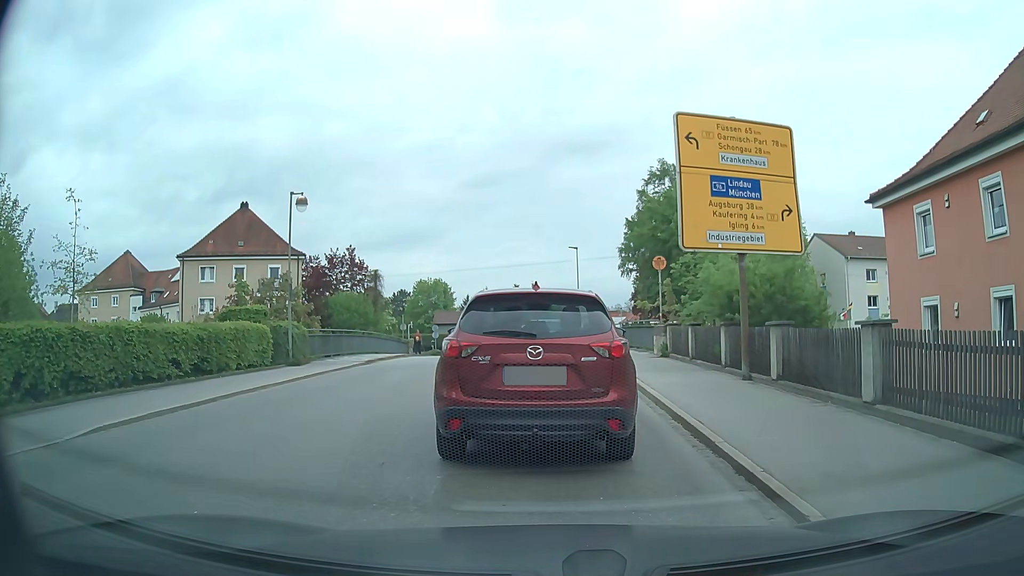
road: tertiary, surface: asphalt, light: Day
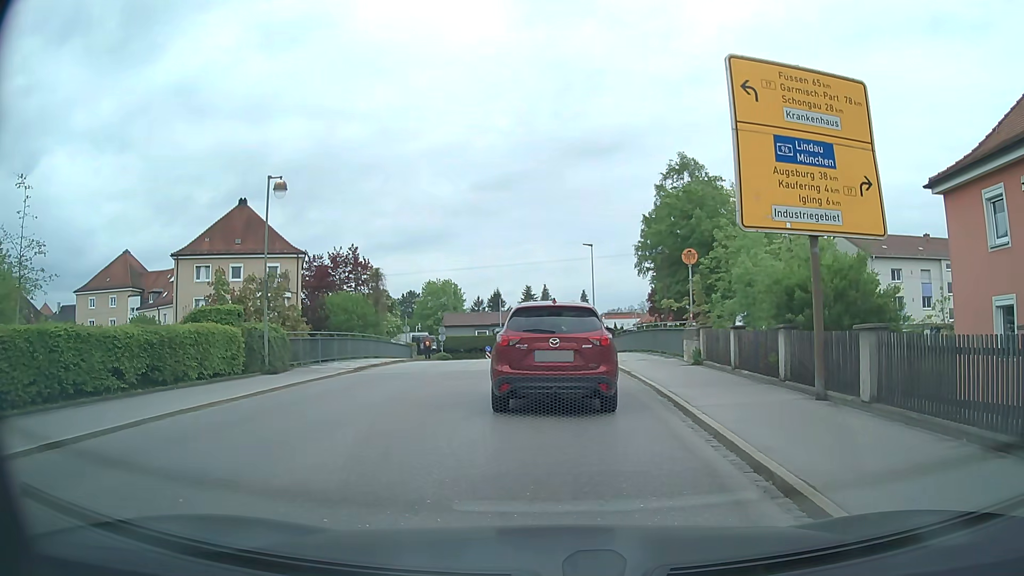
(0.0, +3.2) m; -2°
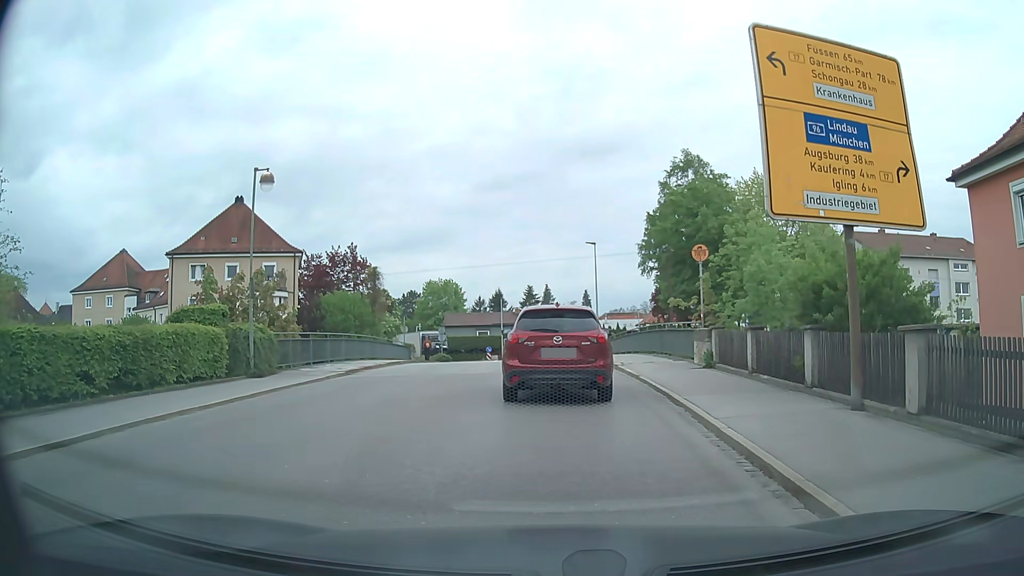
(0.0, +1.3) m; +1°
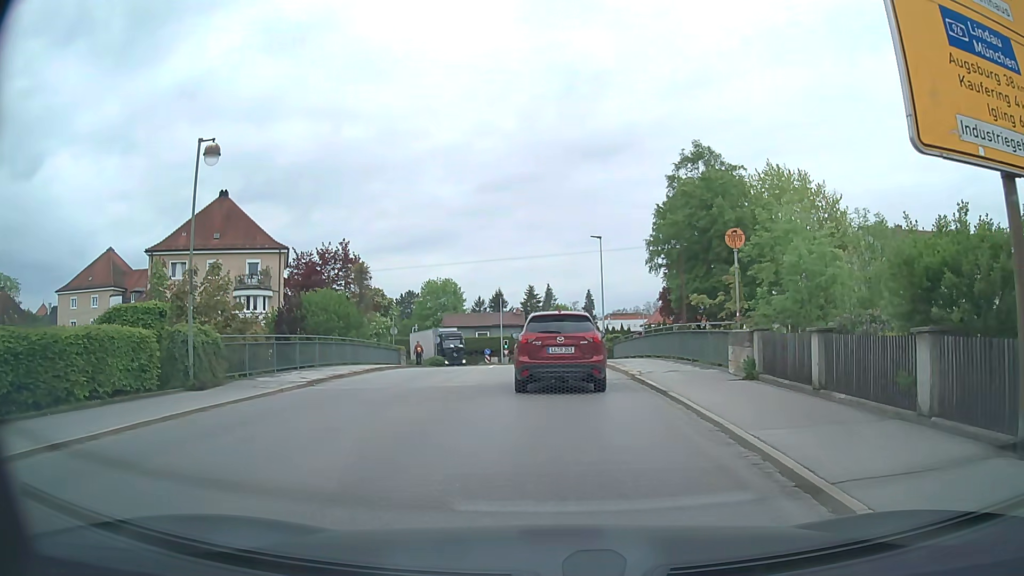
(0.0, +3.9) m; -1°
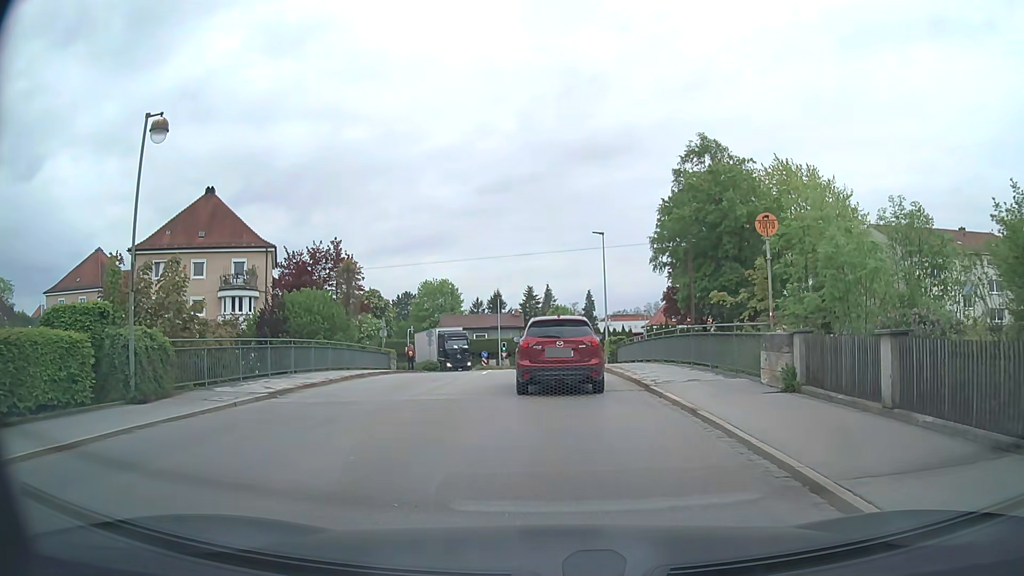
(0.0, +2.7) m; 0°
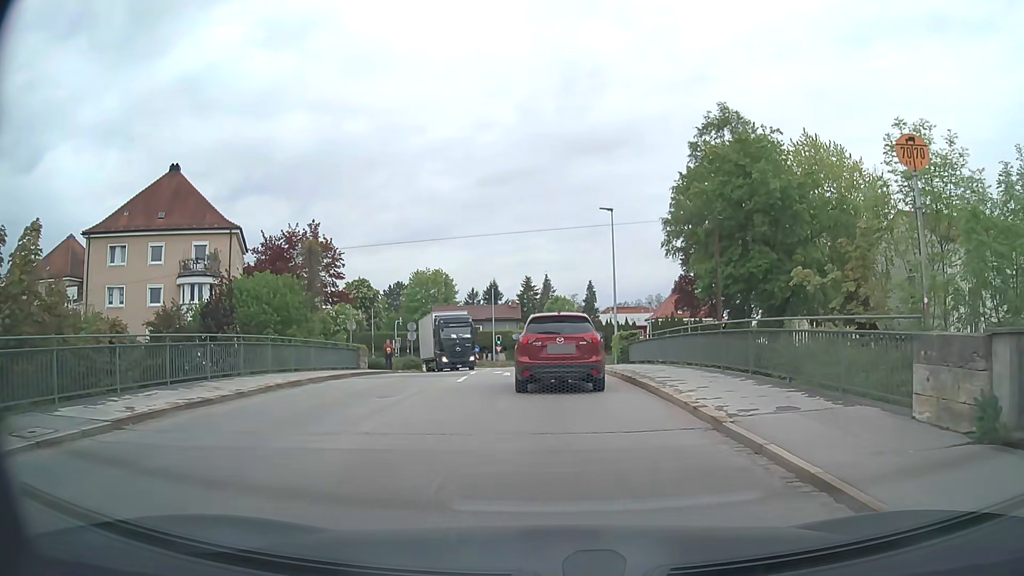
(0.0, +6.4) m; 0°
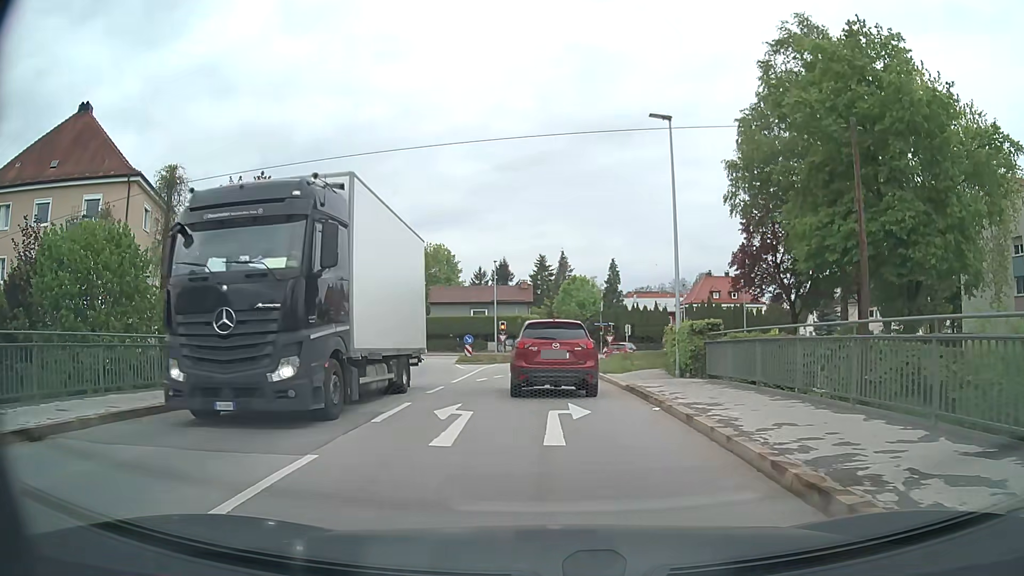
(+0.2, +14.3) m; 0°
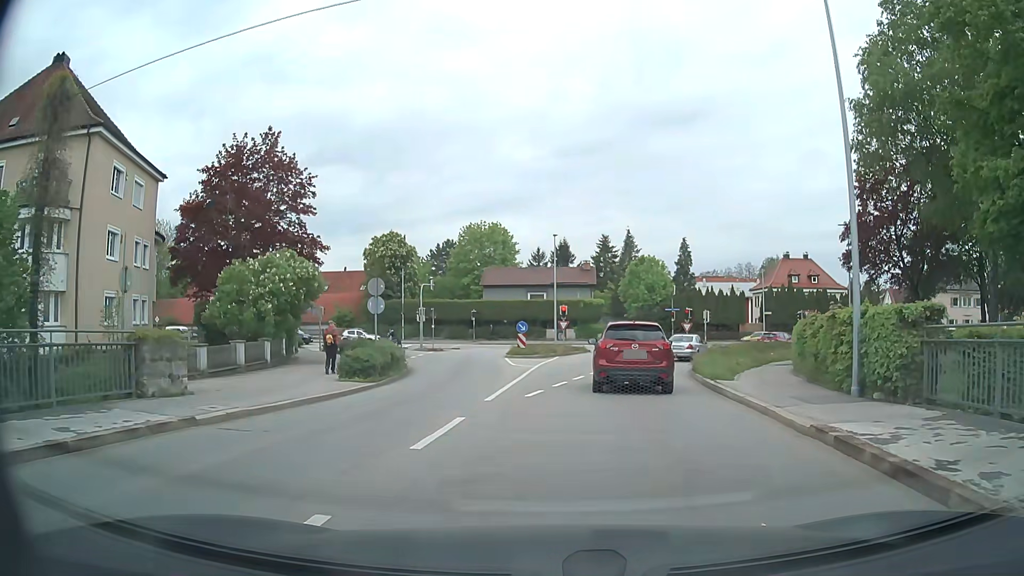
(-0.6, +8.6) m; -5°
(0, +10) (0, +20) (+1, +30) (+3, +40) (+5, +50) (+6, +59) (+2, +68) (-8, +71) (-18, +72) (-28, +72) m
